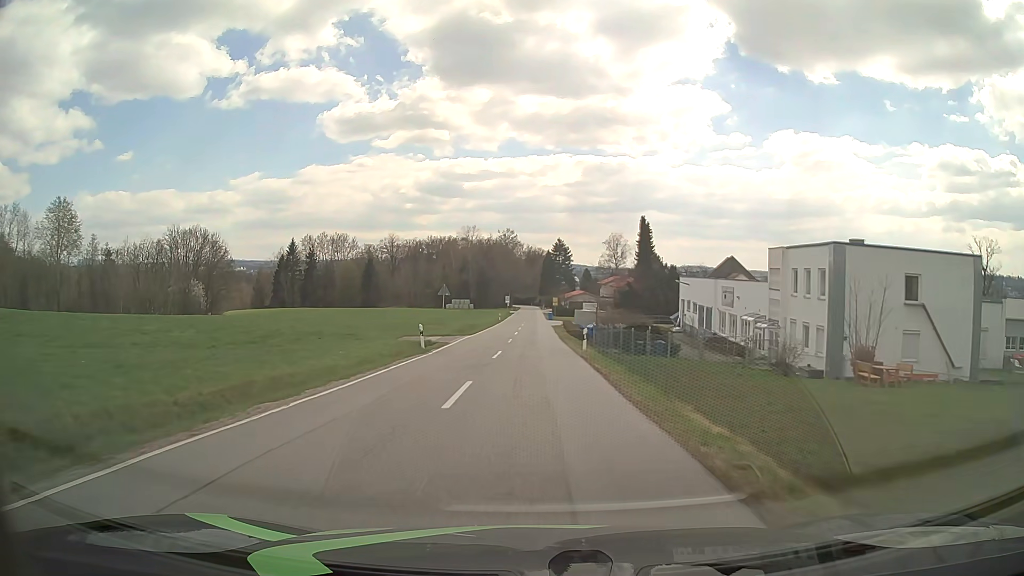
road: tertiary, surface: asphalt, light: Day
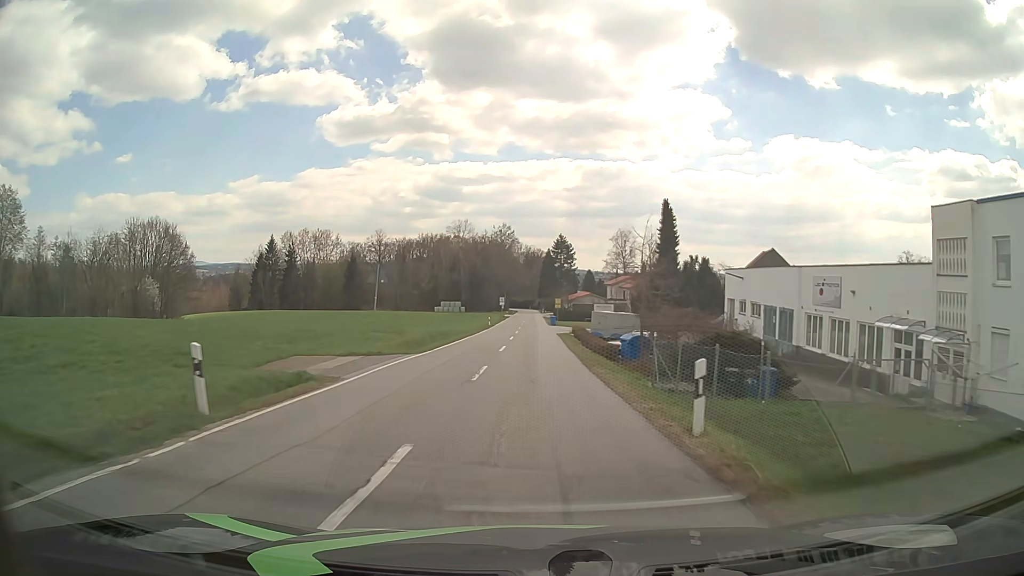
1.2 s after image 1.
(0.0, +18.9) m; 0°
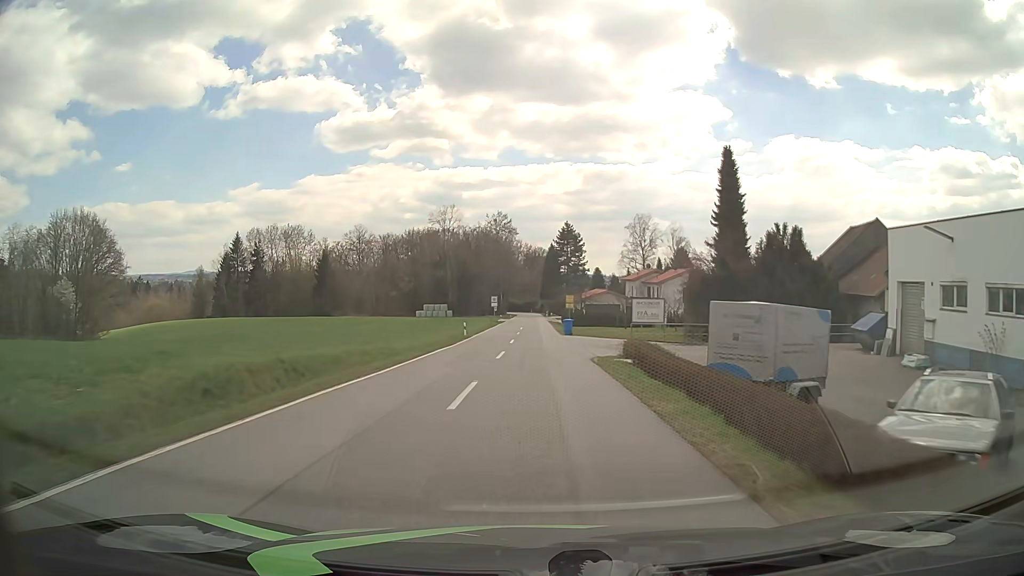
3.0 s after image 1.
(-0.1, +28.0) m; 0°
